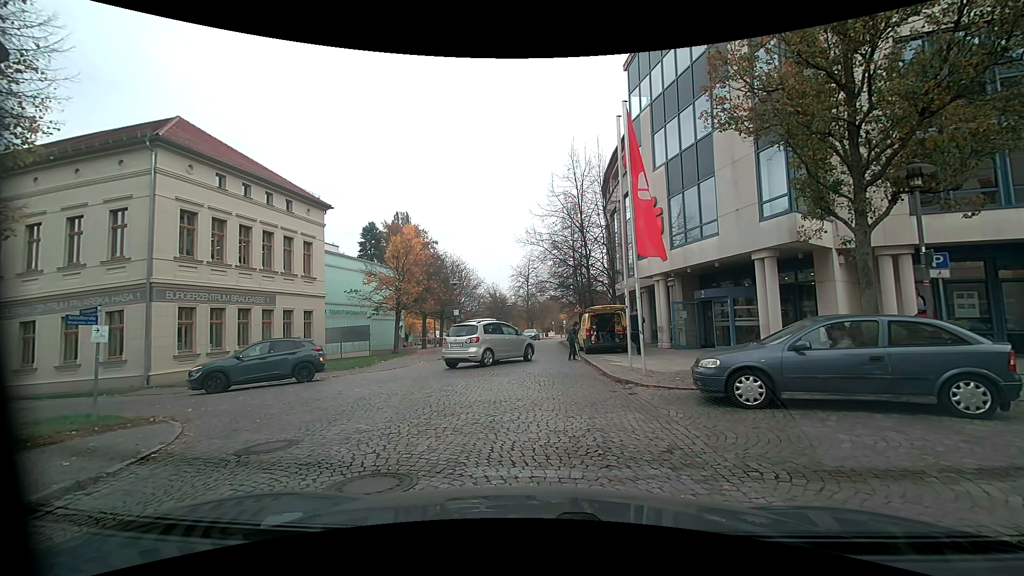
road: residential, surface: sett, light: Day
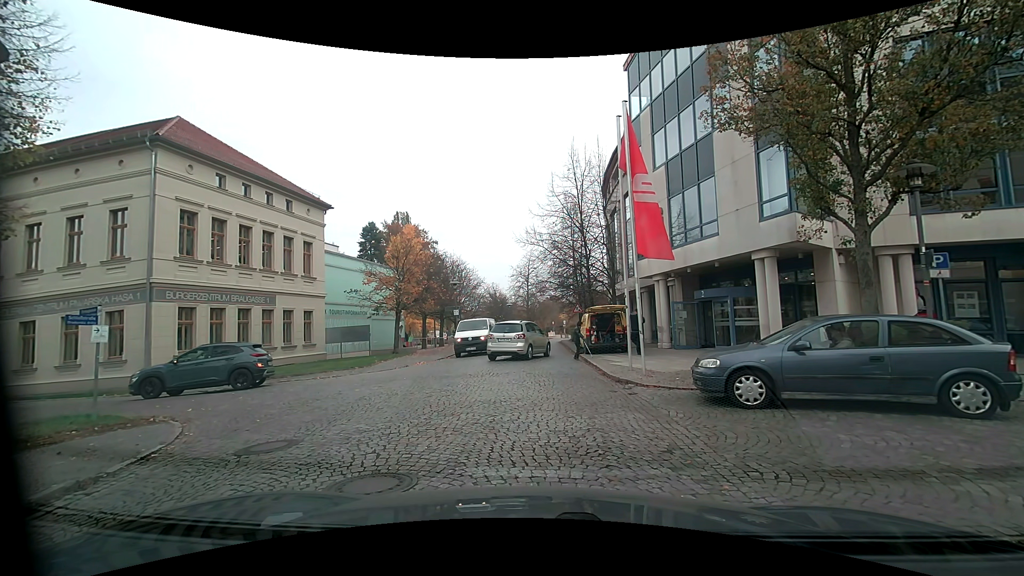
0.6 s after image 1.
(0.0, 0.0) m; 0°
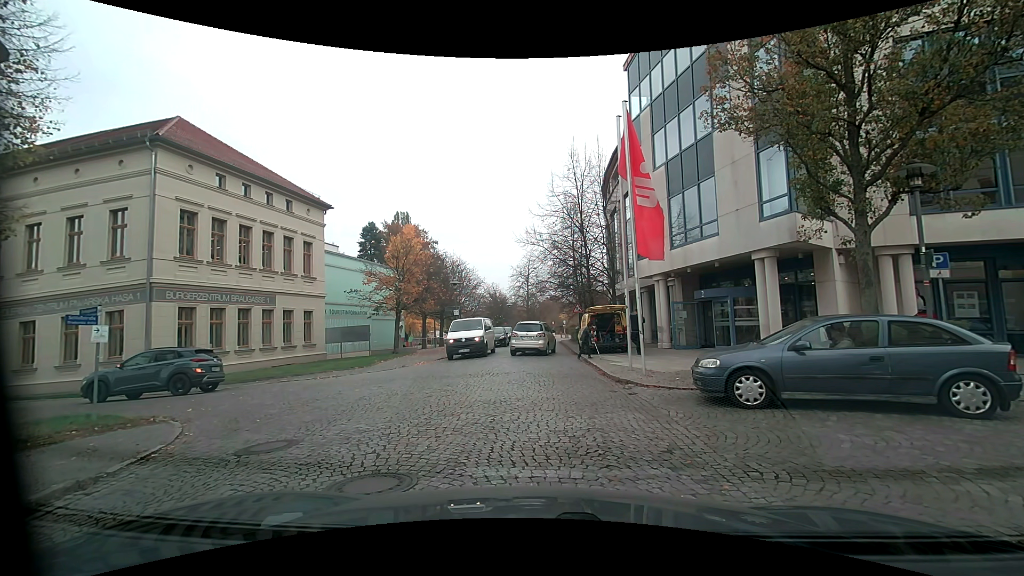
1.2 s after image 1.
(0.0, 0.0) m; 0°
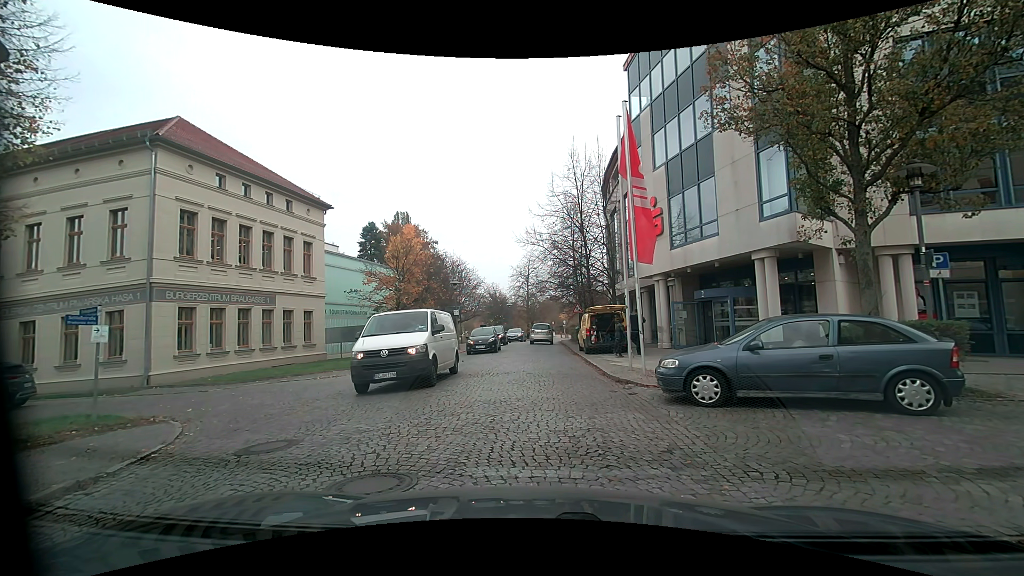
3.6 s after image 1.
(0.0, 0.0) m; 0°
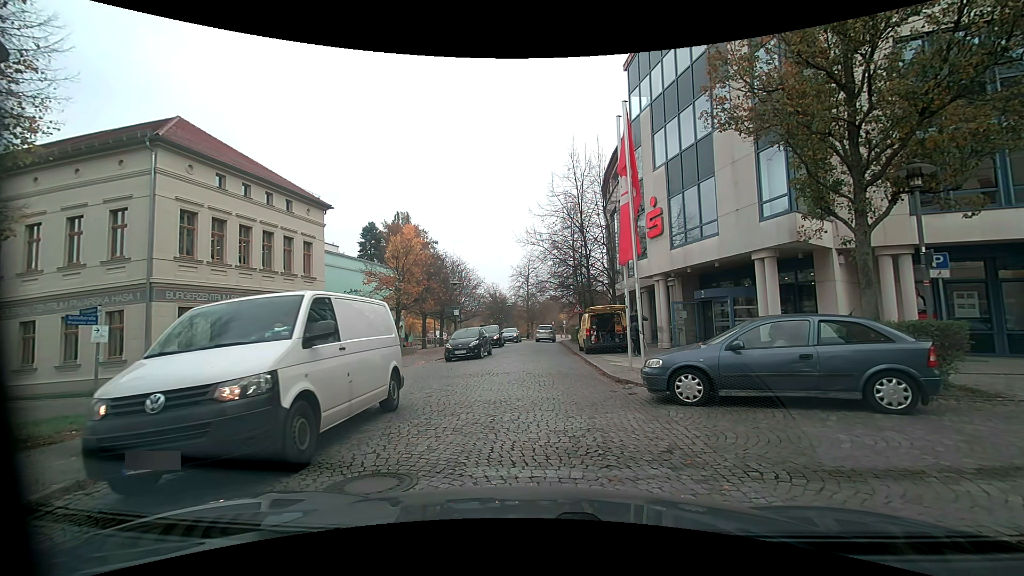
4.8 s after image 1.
(0.0, 0.0) m; 0°
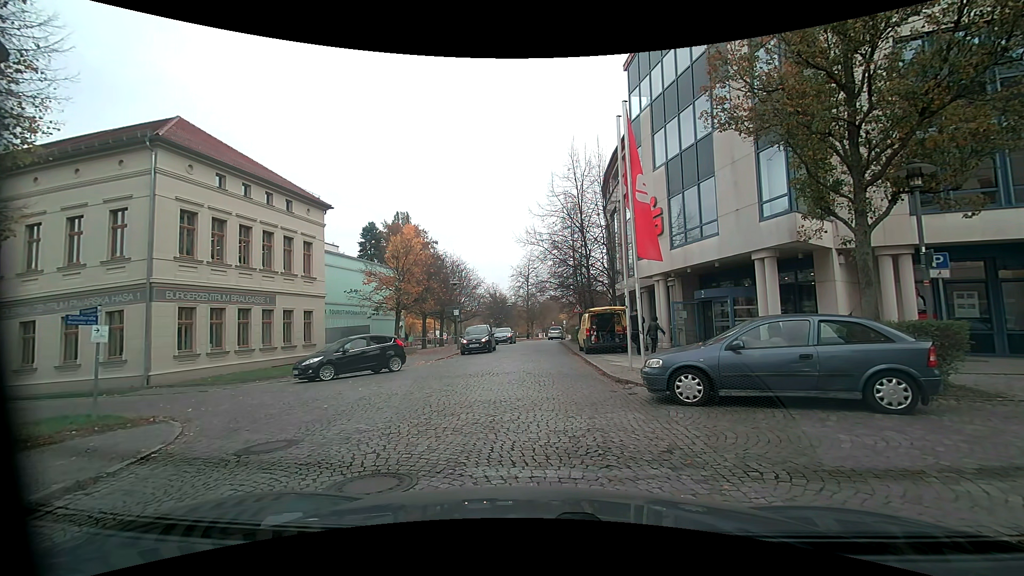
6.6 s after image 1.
(0.0, 0.0) m; 0°
